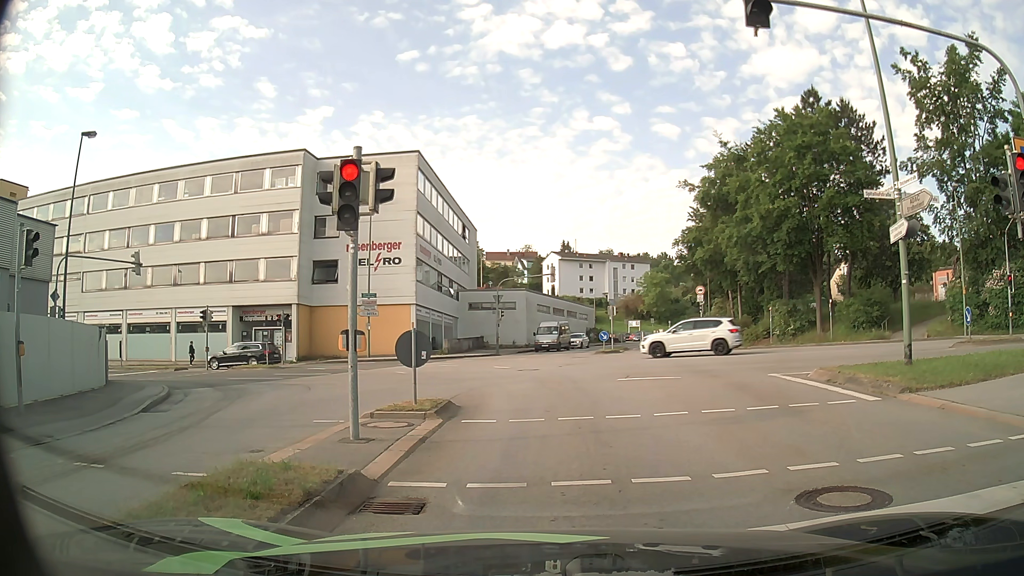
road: tertiary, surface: asphalt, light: Day
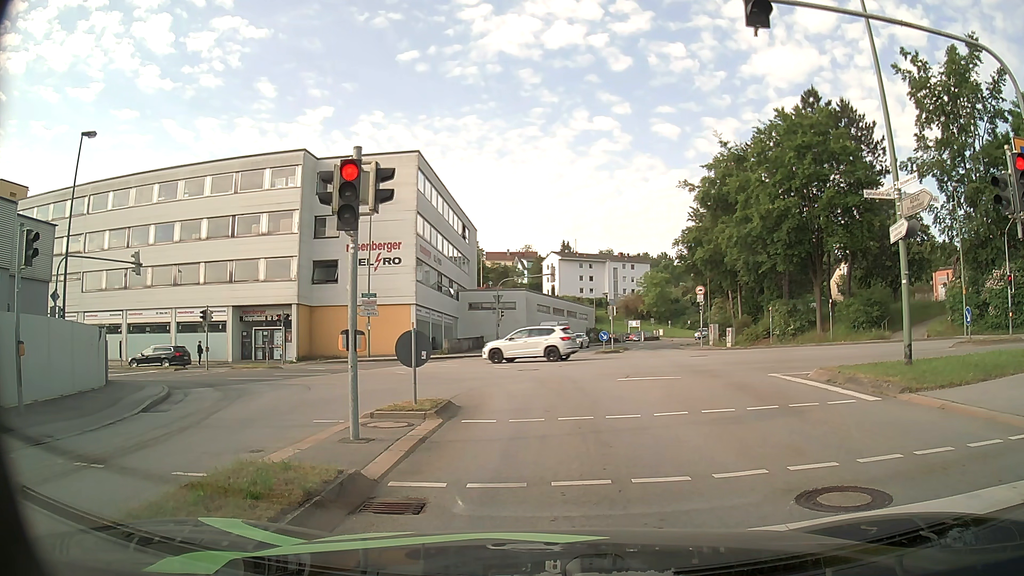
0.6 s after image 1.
(0.0, 0.0) m; 0°
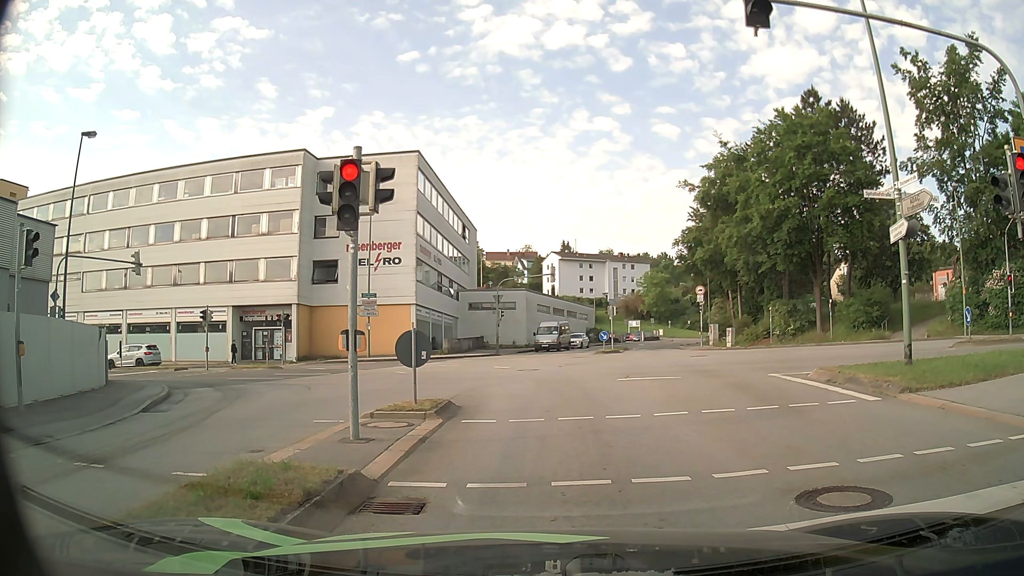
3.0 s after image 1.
(0.0, 0.0) m; 0°
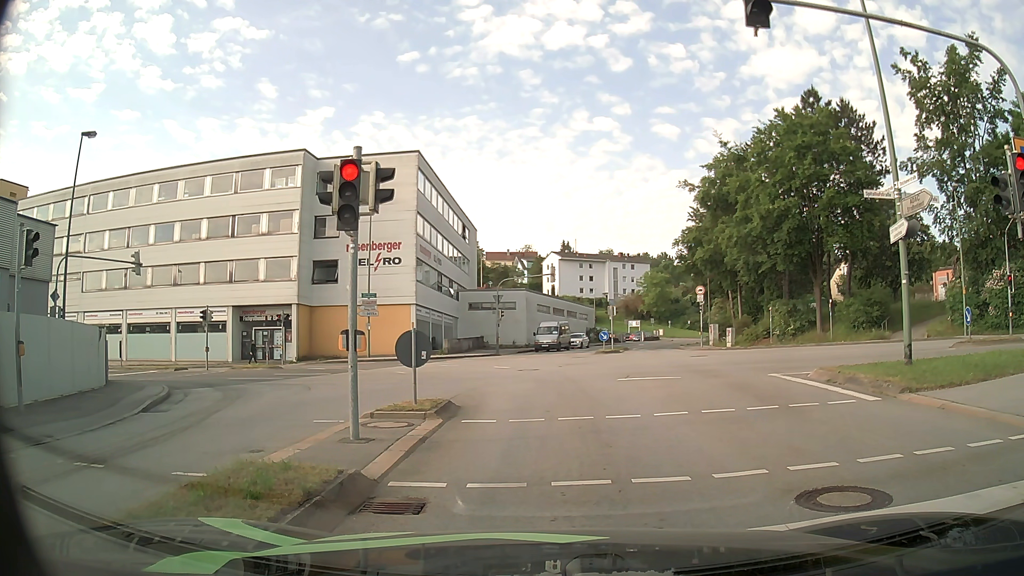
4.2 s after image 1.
(0.0, 0.0) m; 0°
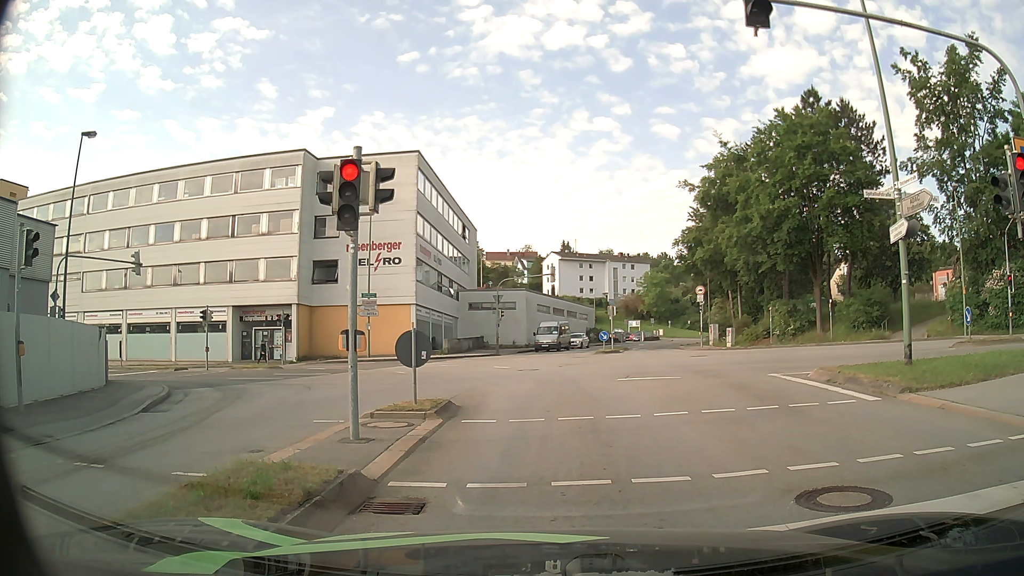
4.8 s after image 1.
(0.0, 0.0) m; 0°
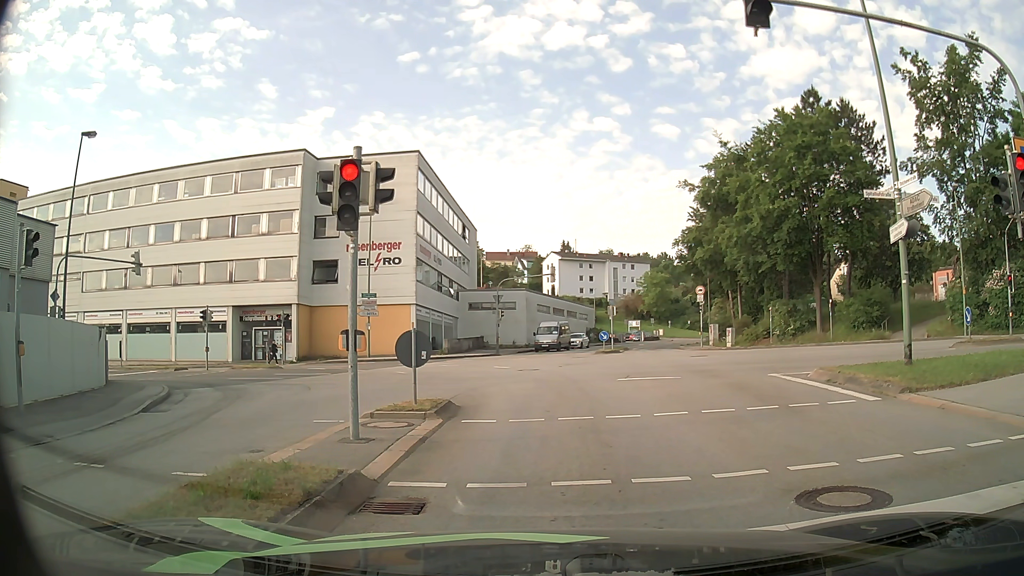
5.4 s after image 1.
(0.0, 0.0) m; 0°
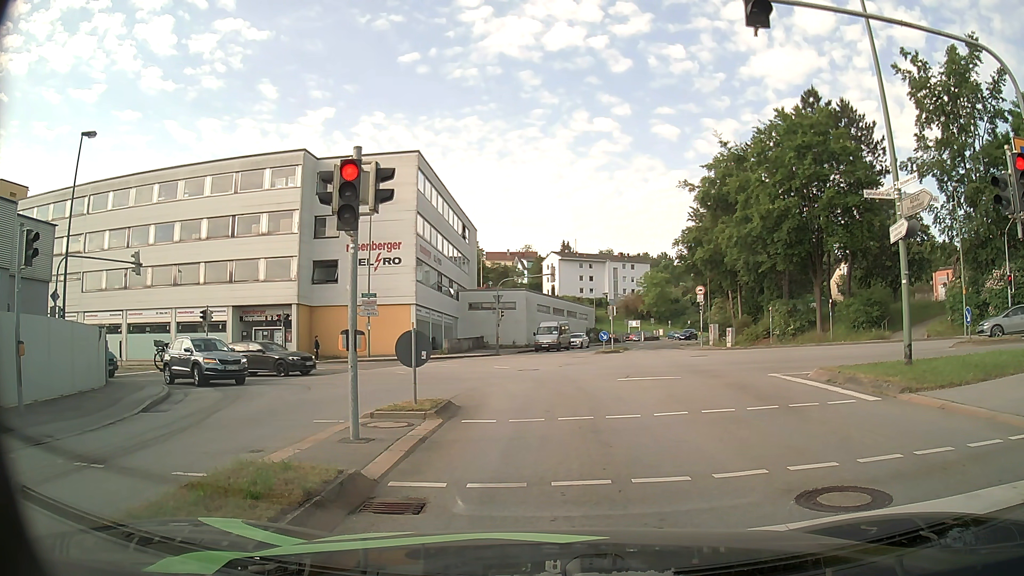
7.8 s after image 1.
(0.0, 0.0) m; 0°
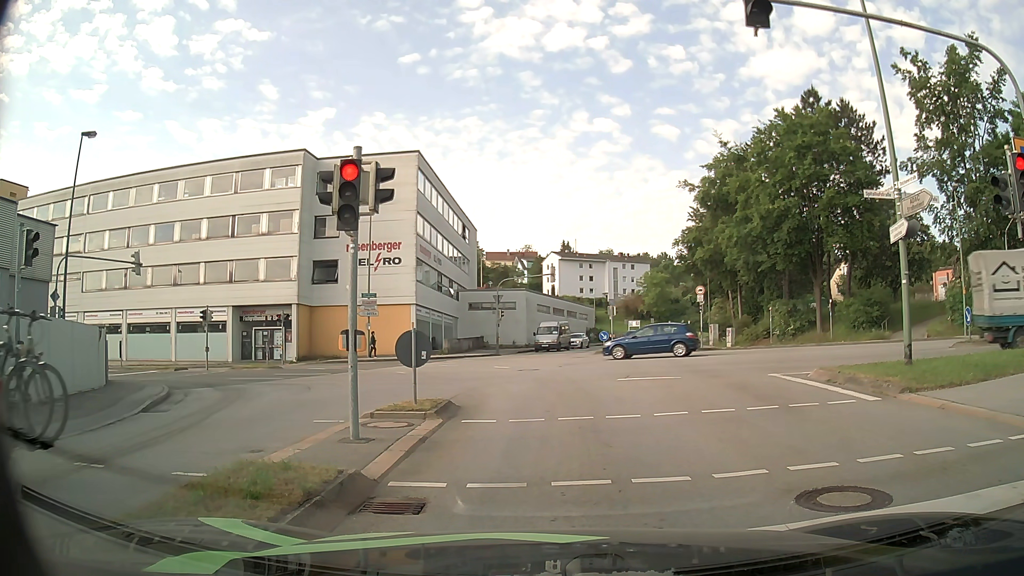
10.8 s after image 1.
(0.0, 0.0) m; 0°
